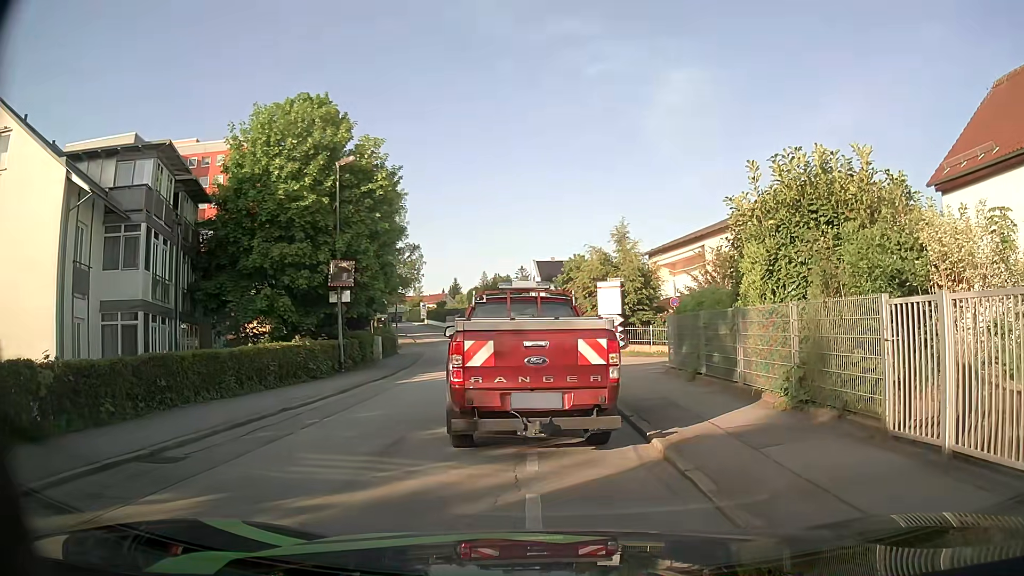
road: residential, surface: asphalt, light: Day
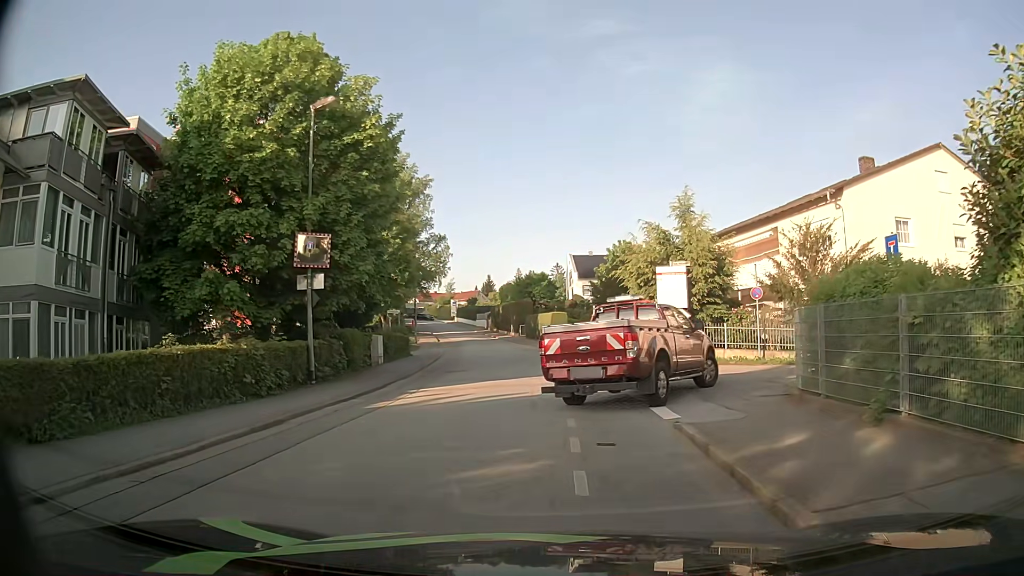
(-0.1, +7.4) m; -2°
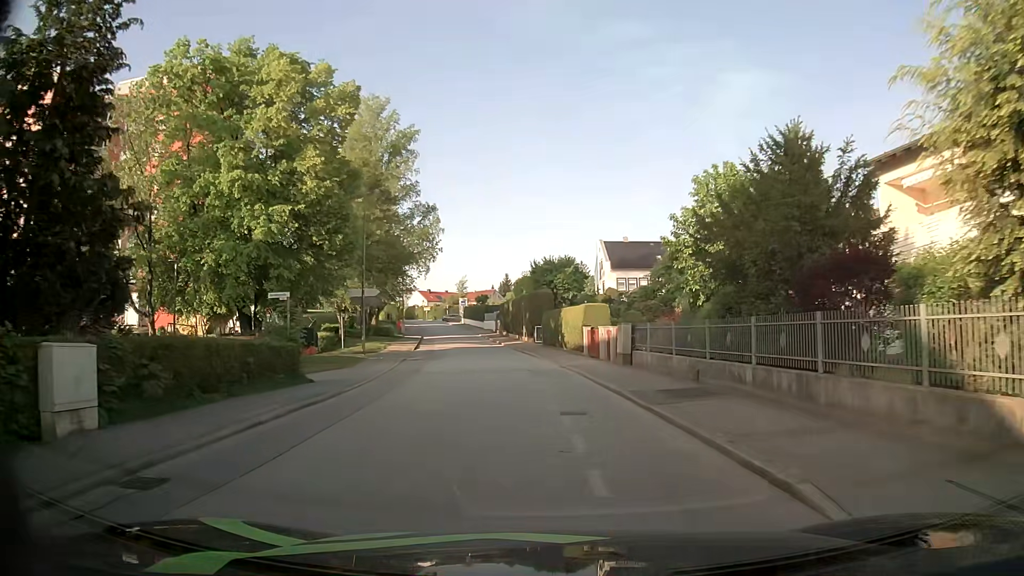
(-0.2, +20.8) m; -1°
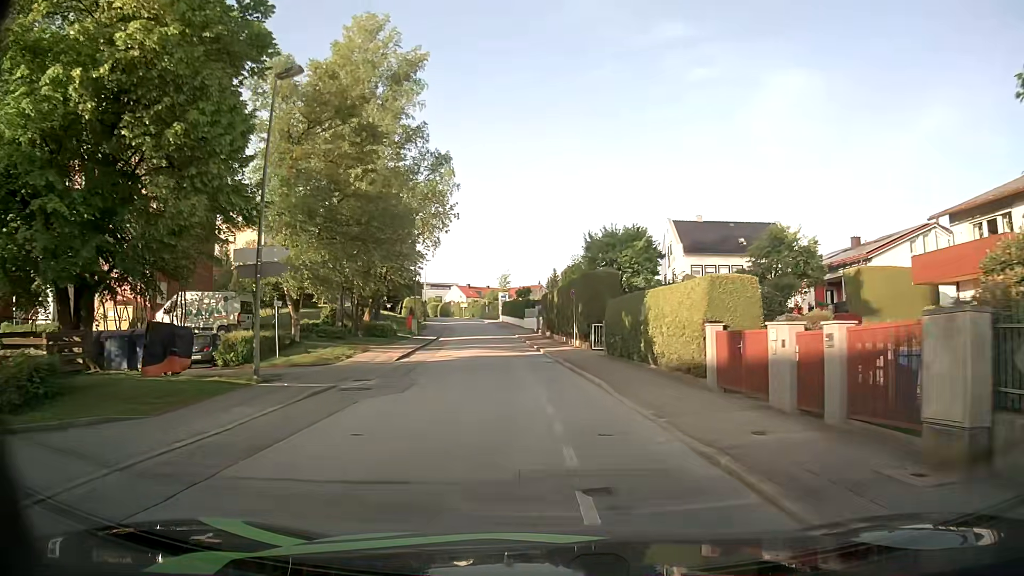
(-0.7, +16.8) m; -5°
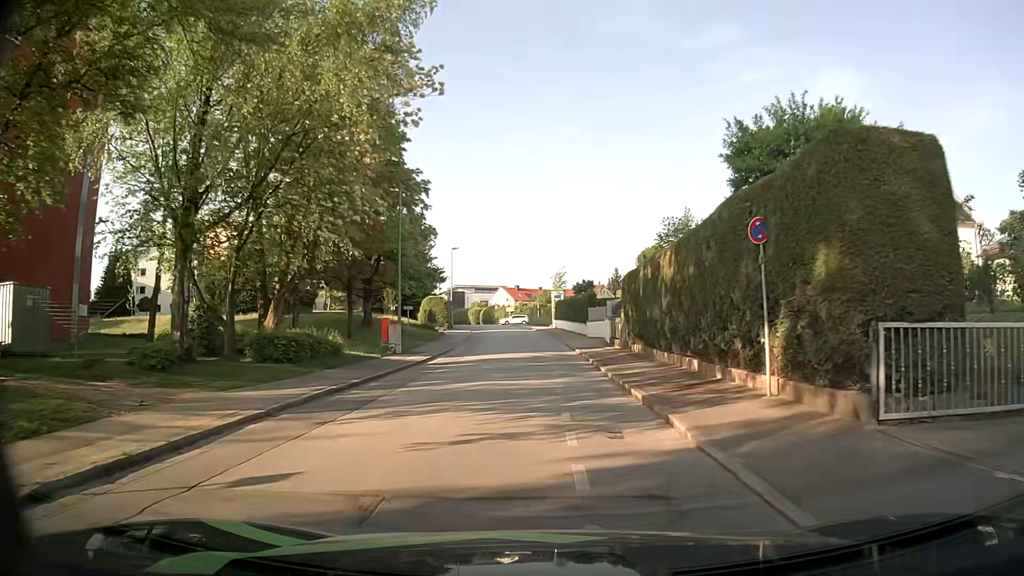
(-1.1, +23.0) m; -4°
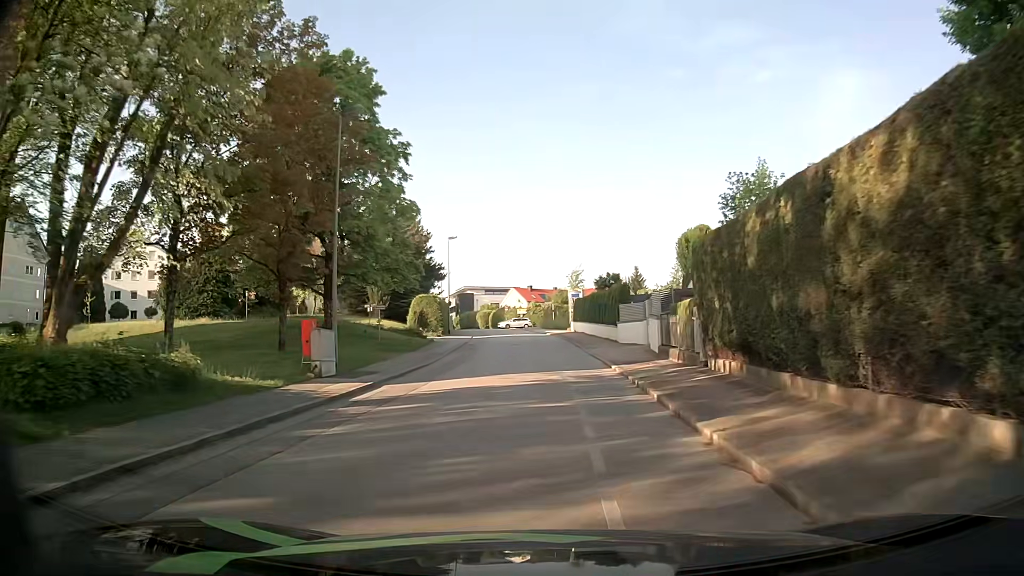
(-0.2, +11.3) m; -2°
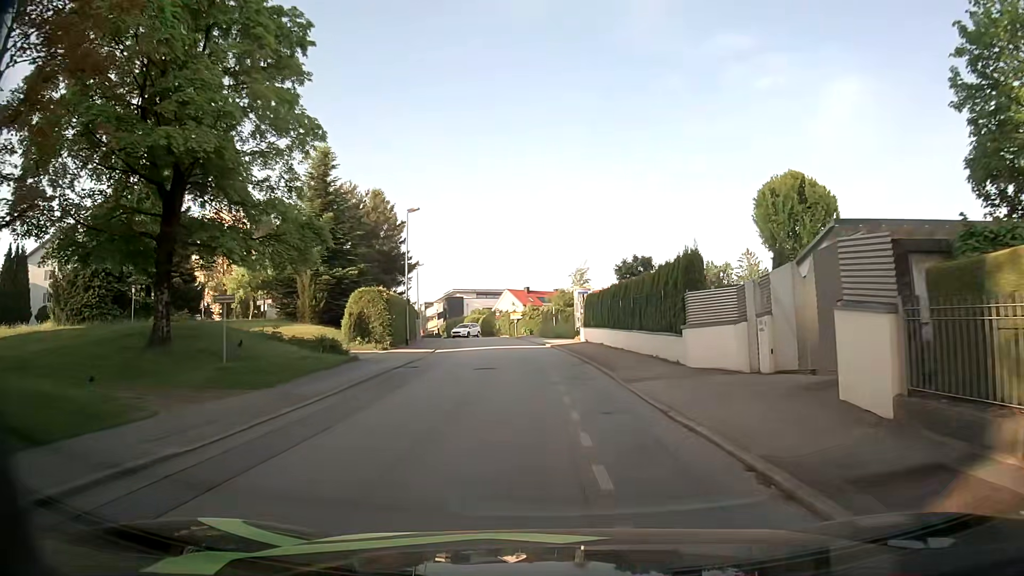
(+0.2, +16.7) m; +1°
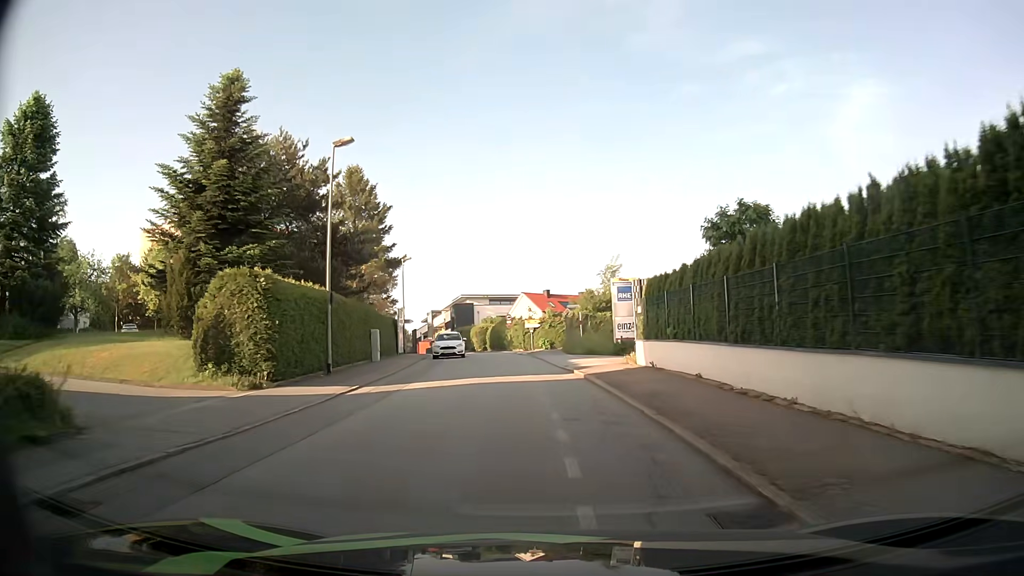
(-0.2, +17.5) m; -2°
(0, +10) (-1, +20) (-2, +30) (-3, +40) (-5, +50) (-7, +59) (-9, +69) (-12, +79) (-15, +88) (-19, +98) m
